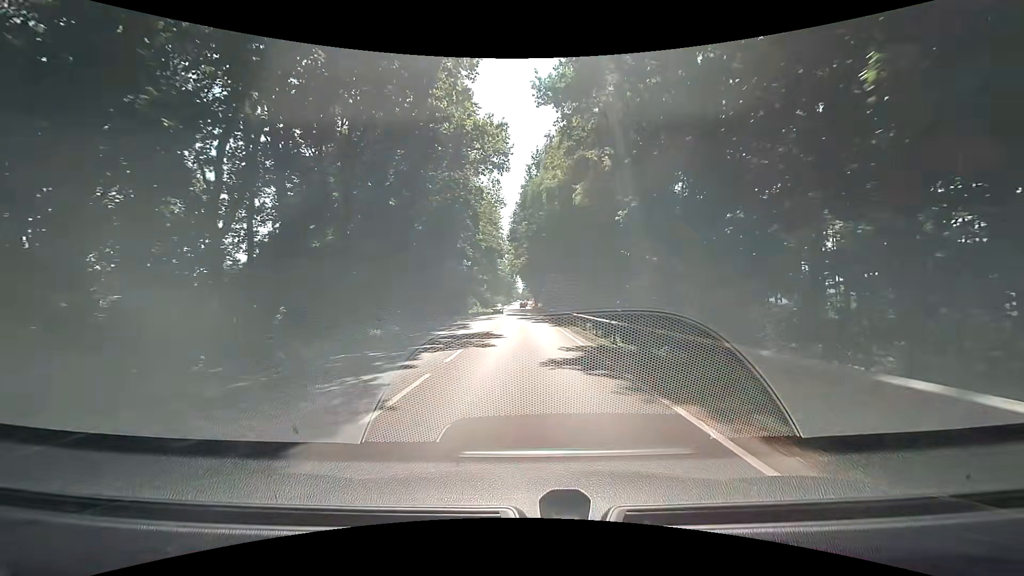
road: primary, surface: asphalt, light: Day
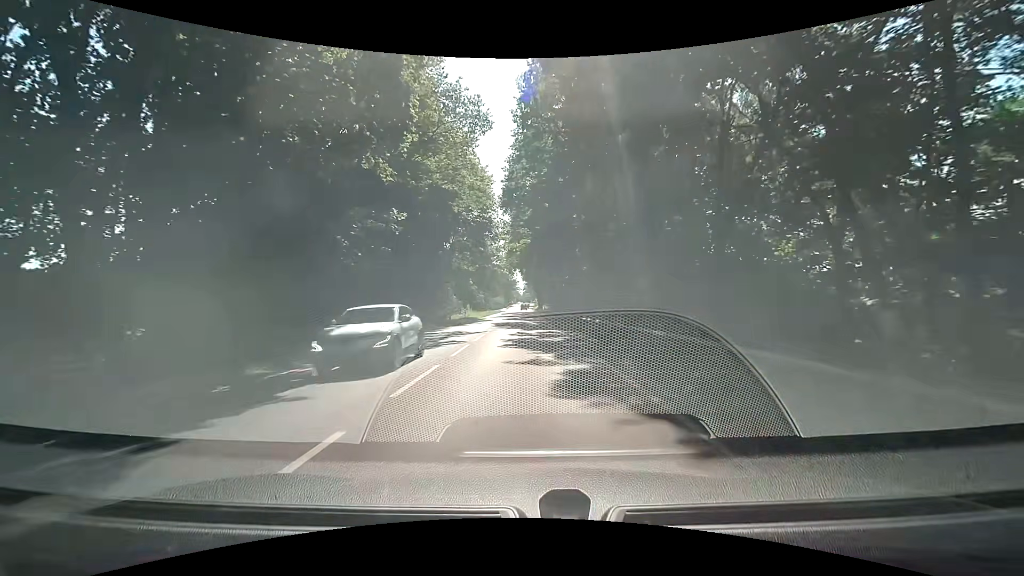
(+0.2, +28.7) m; 0°
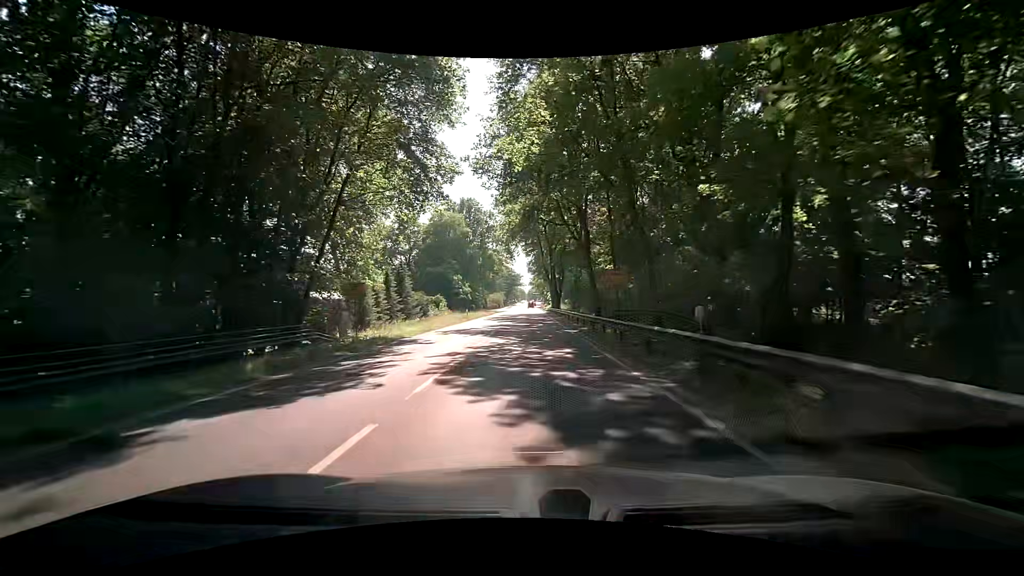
(-0.2, +42.3) m; -1°
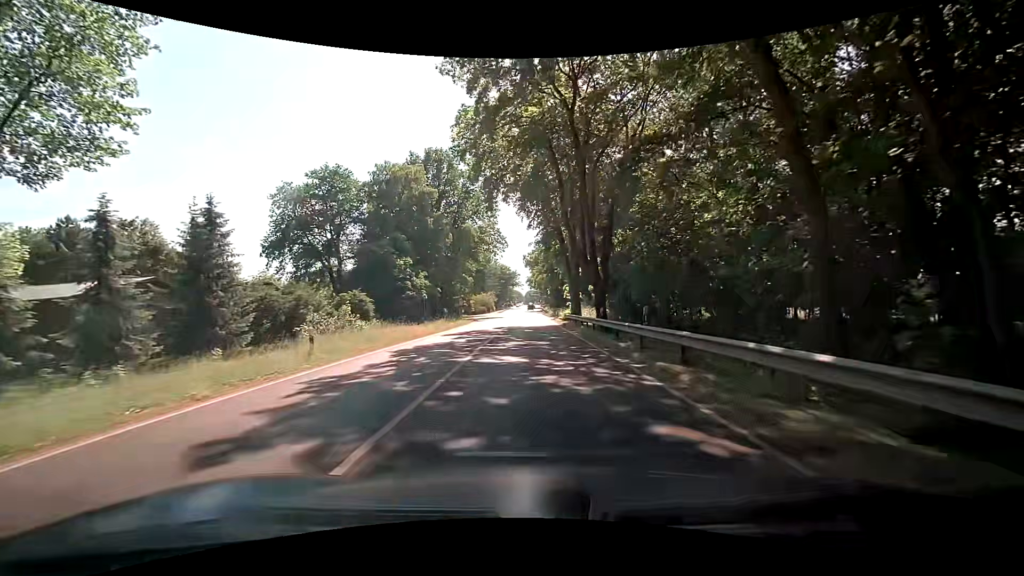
(+0.9, +38.4) m; +2°
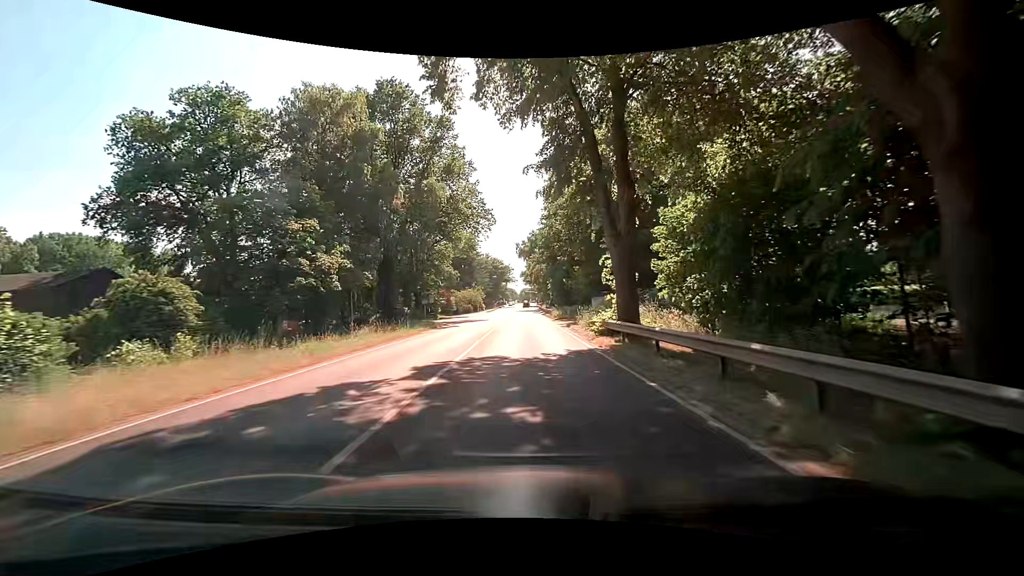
(-0.2, +22.8) m; -1°
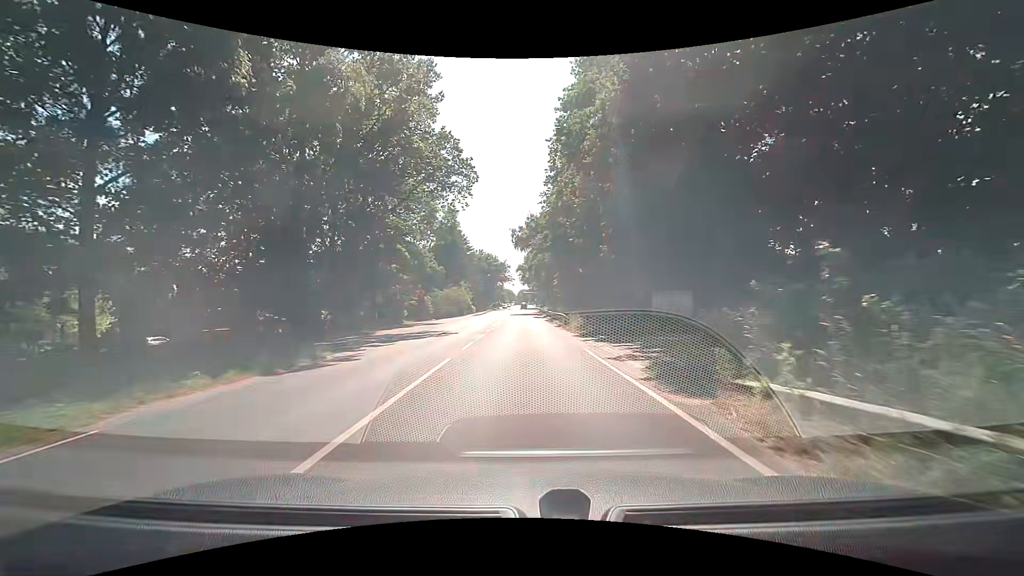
(+0.2, +22.2) m; 0°
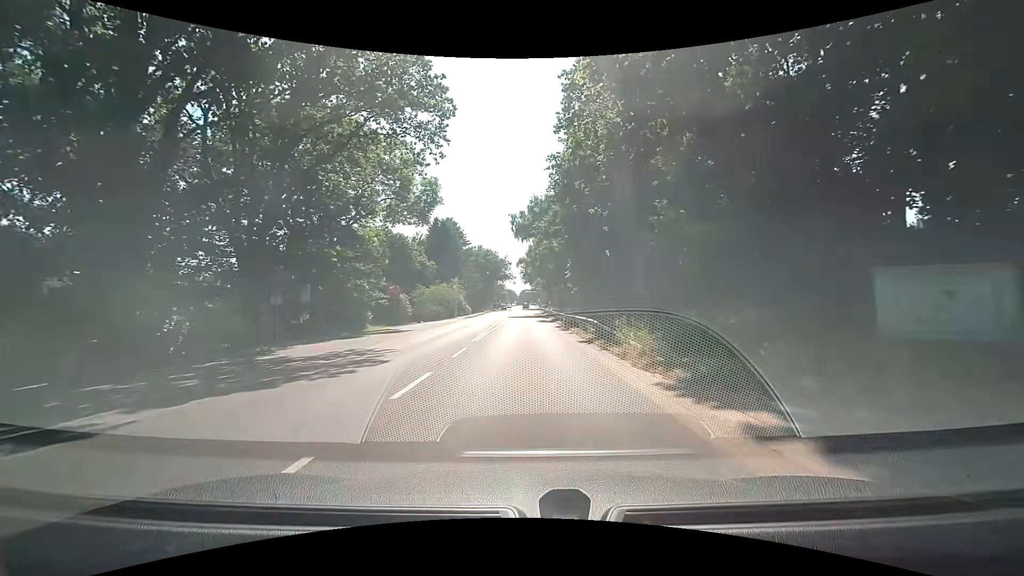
(0.0, +14.7) m; -1°
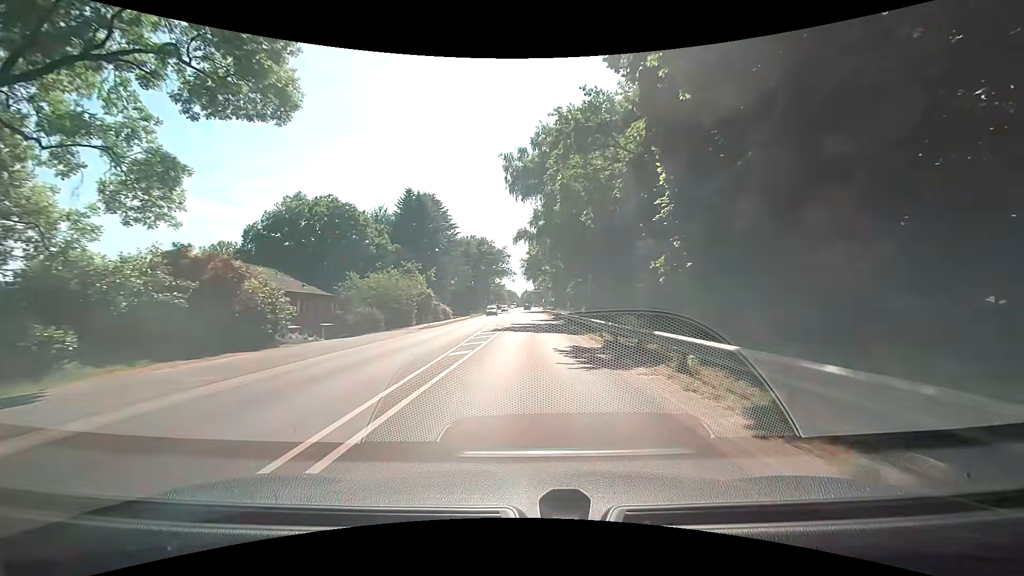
(+0.3, +31.4) m; 0°
(0, +10) (0, +20) (0, +30) (0, +40) (+1, +50) (+1, +60) (+1, +70) (+1, +80) (+1, +90) (+2, +100) m
